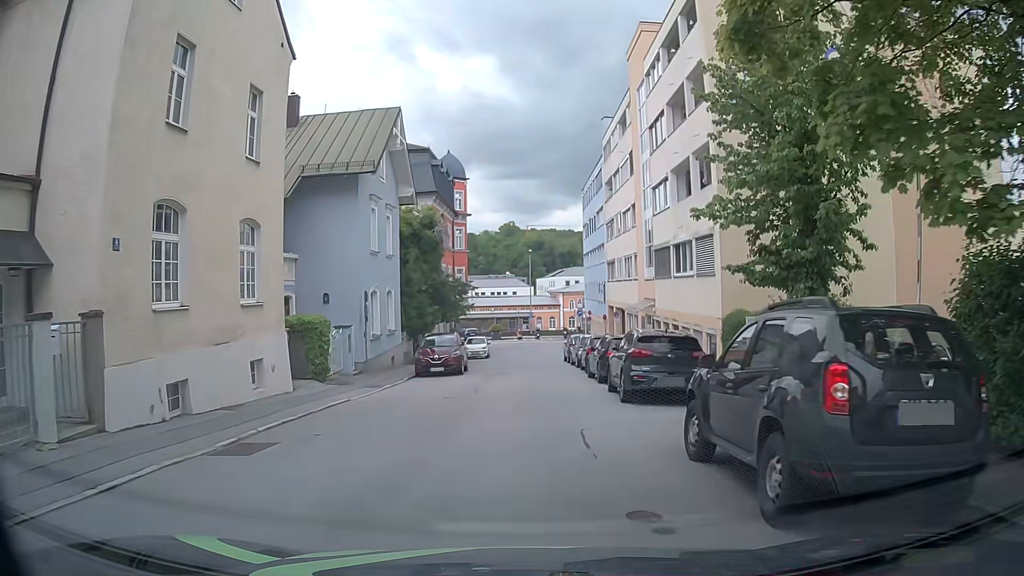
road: residential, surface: asphalt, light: Day
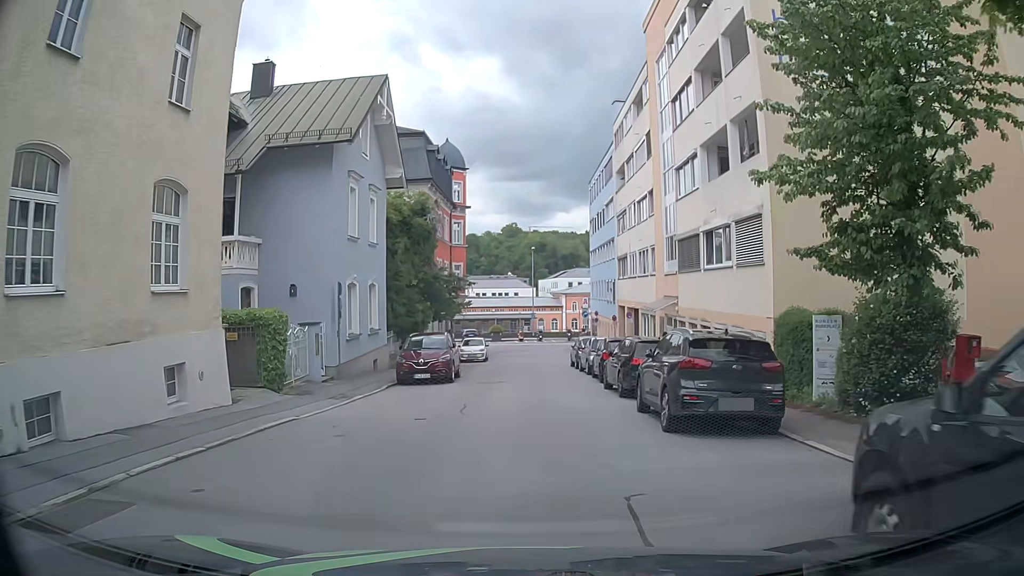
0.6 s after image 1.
(0.0, +4.1) m; 0°
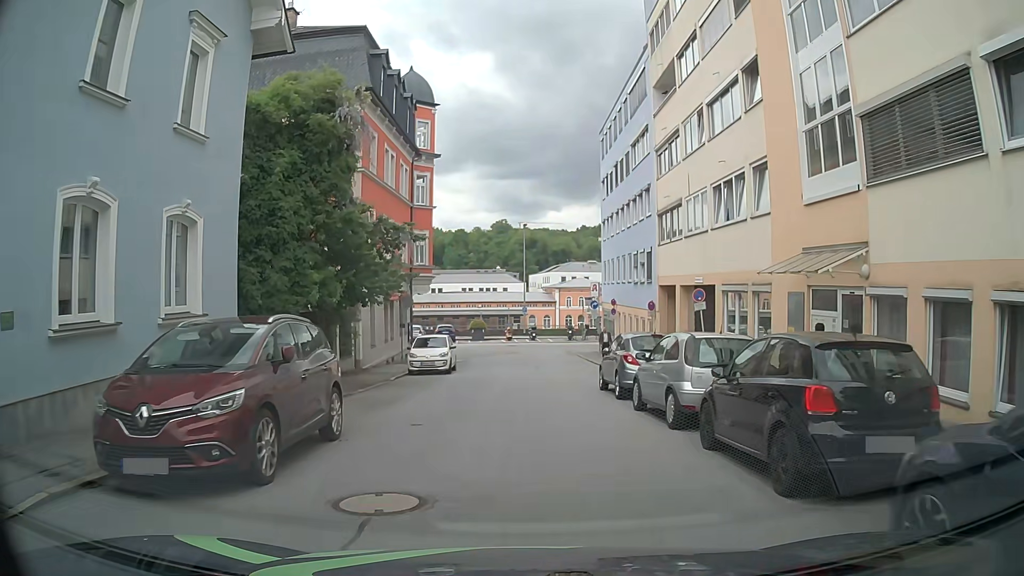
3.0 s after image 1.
(+0.1, +15.5) m; +1°
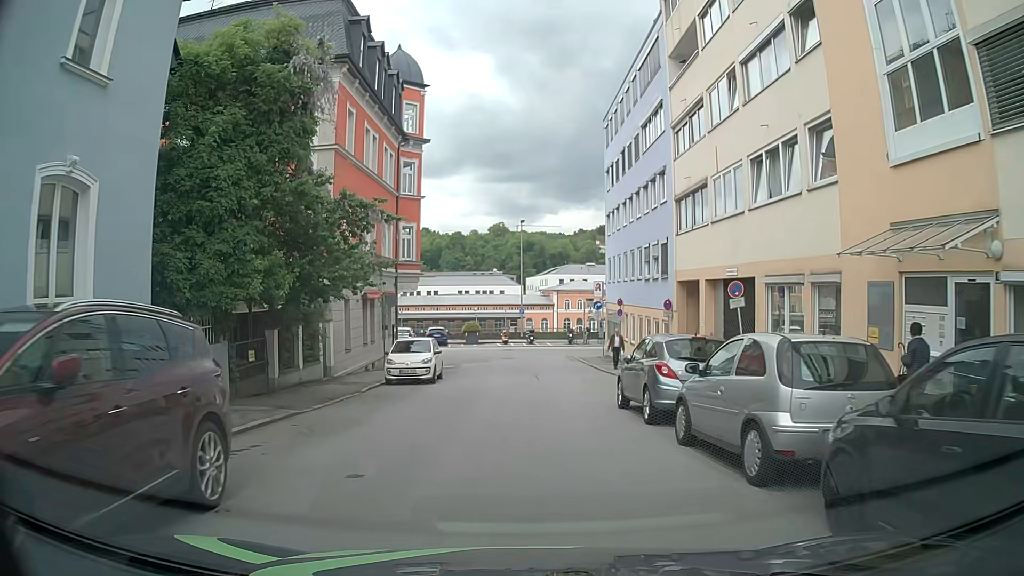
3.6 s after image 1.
(0.0, +3.8) m; +1°
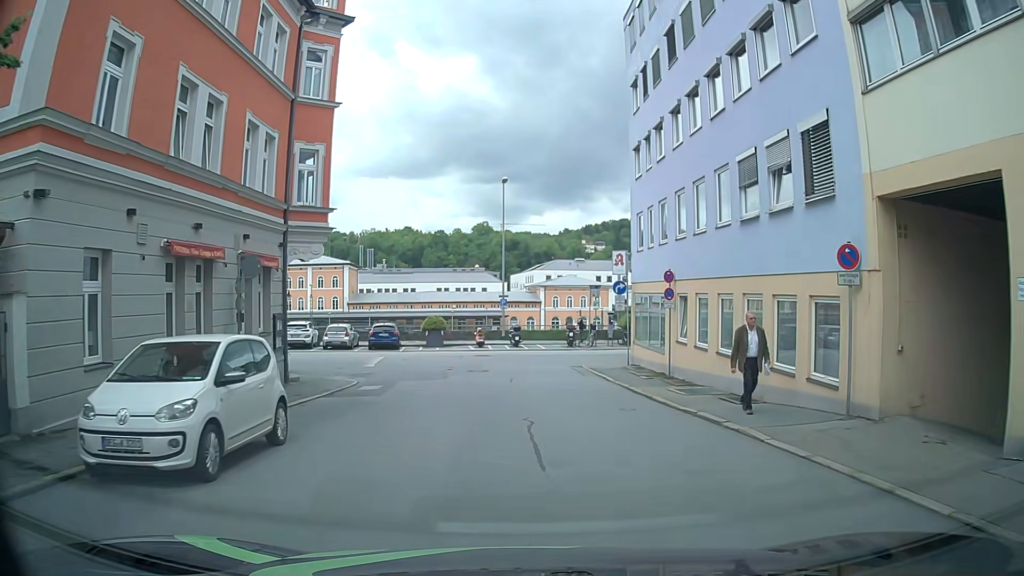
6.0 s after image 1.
(-0.1, +15.2) m; -2°
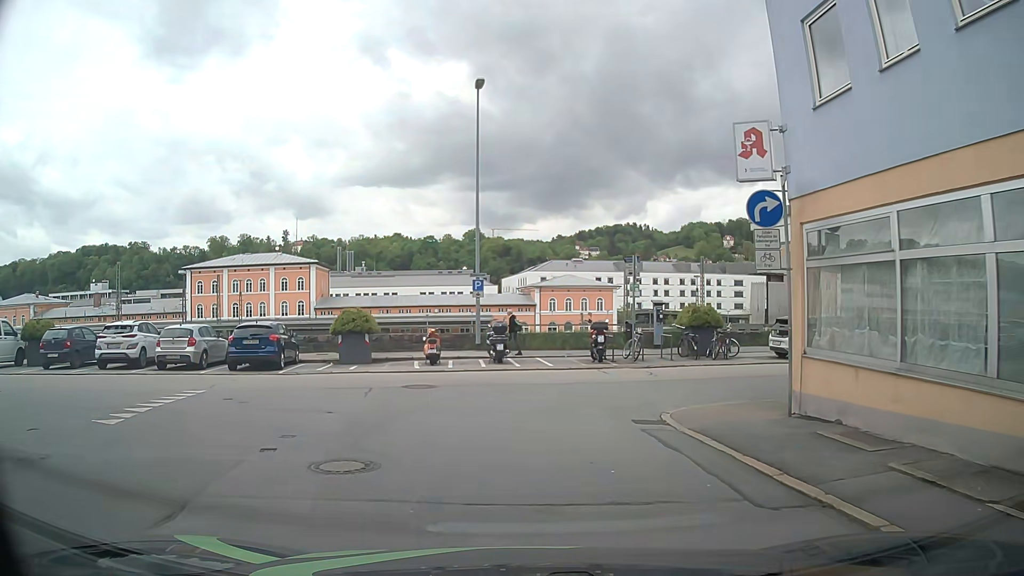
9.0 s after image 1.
(+0.7, +17.7) m; +2°
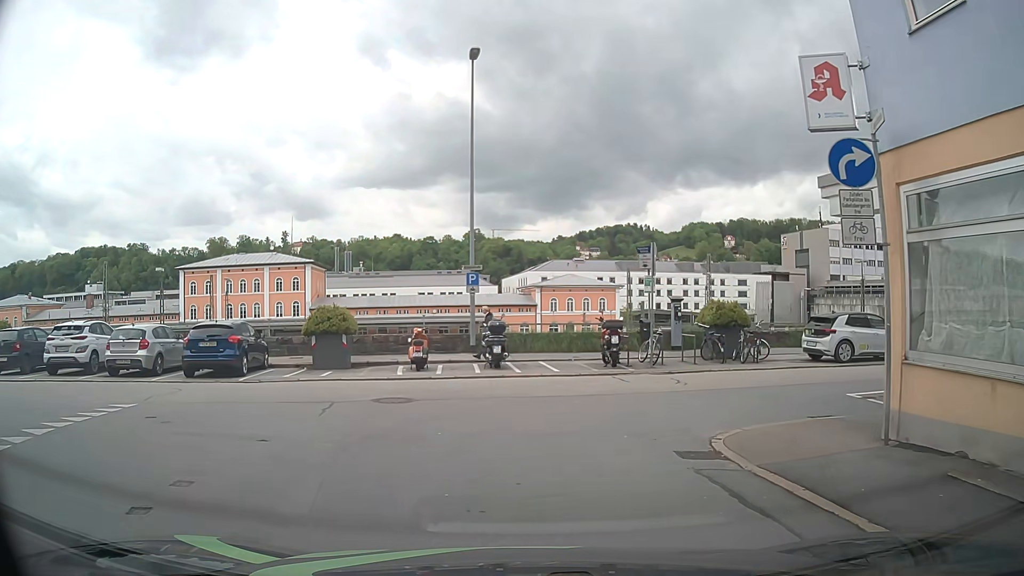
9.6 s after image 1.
(0.0, +2.9) m; -1°
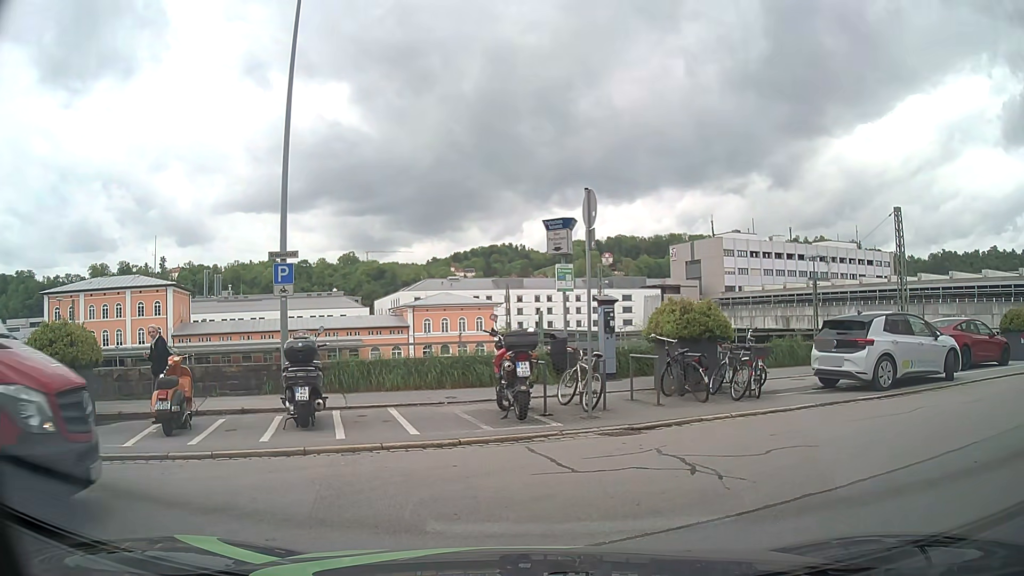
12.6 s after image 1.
(+0.4, +8.0) m; +13°
